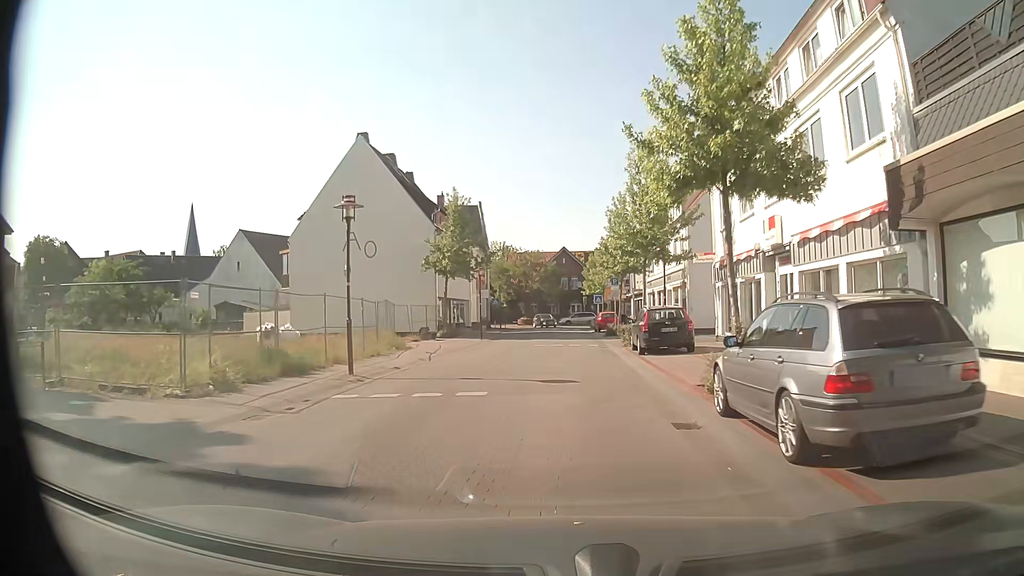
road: residential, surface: asphalt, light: Day
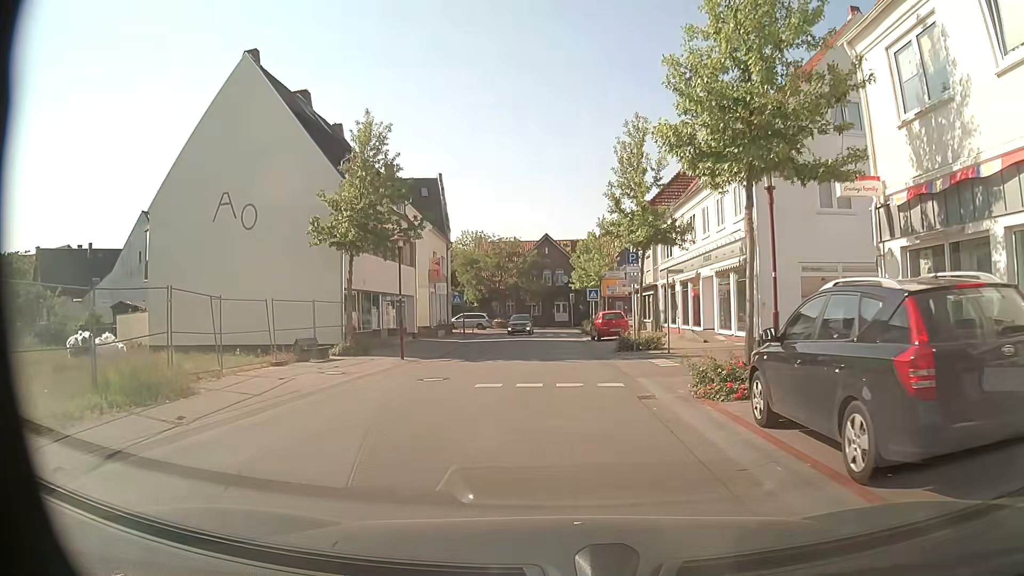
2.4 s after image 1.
(+0.3, +16.2) m; +1°
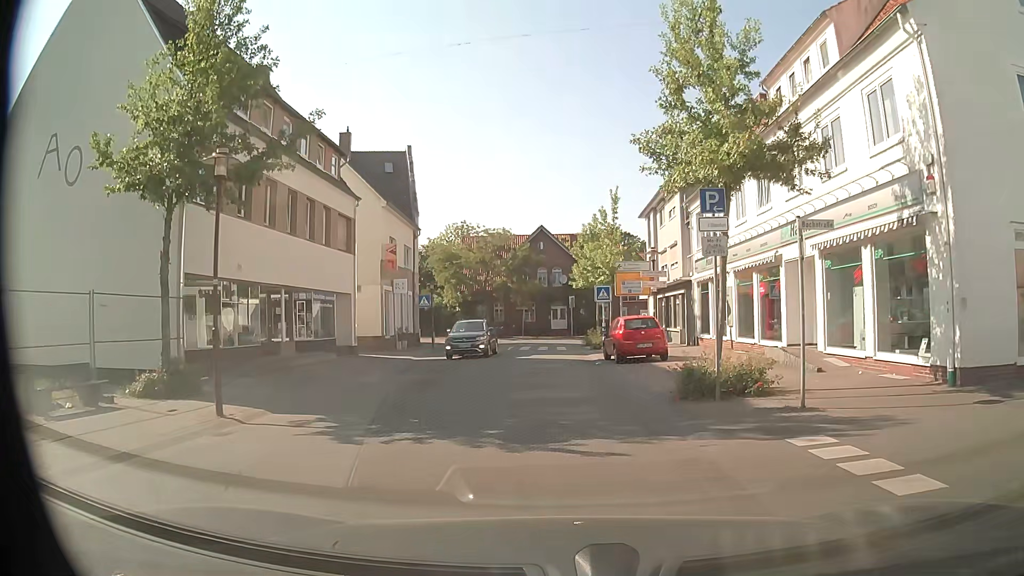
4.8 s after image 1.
(+0.2, +12.3) m; 0°
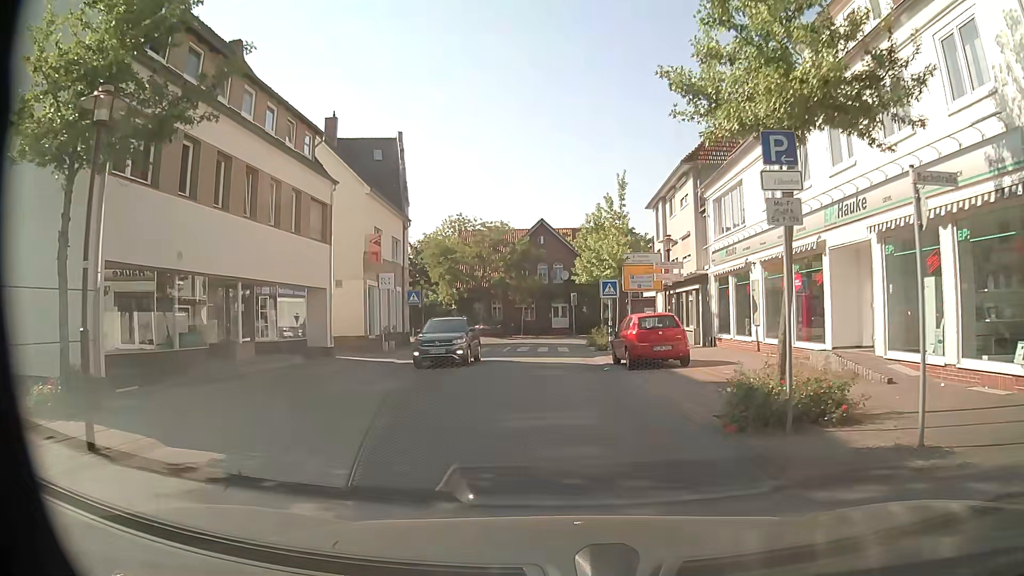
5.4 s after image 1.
(0.0, +3.5) m; +1°
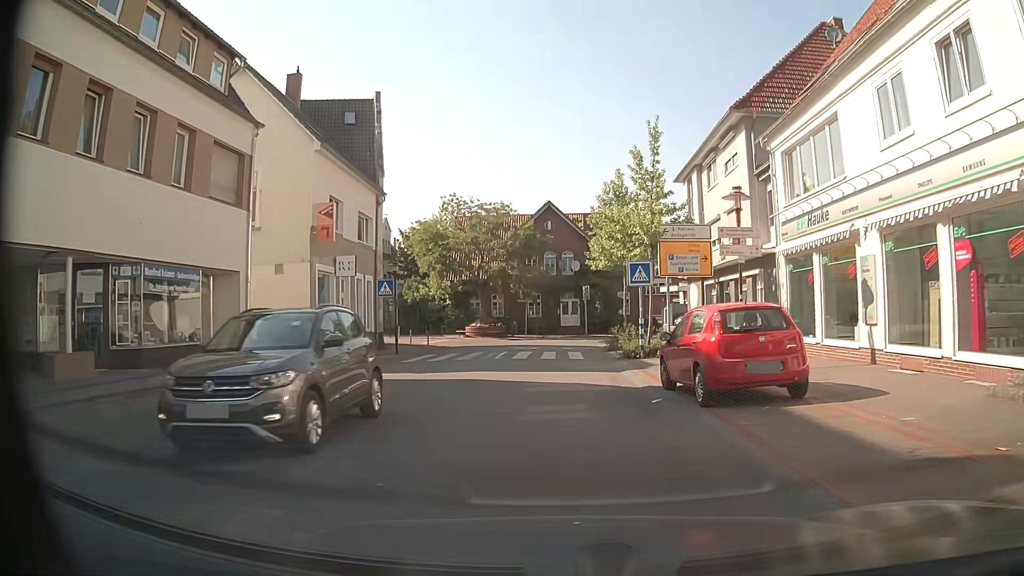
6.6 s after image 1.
(-0.1, +8.4) m; -1°
(0, +10) (0, +20) (0, +30) (0, +40) (-7, +46) (-17, +50) (-26, +52) (-36, +55) (-46, +57) (-55, +60) m
